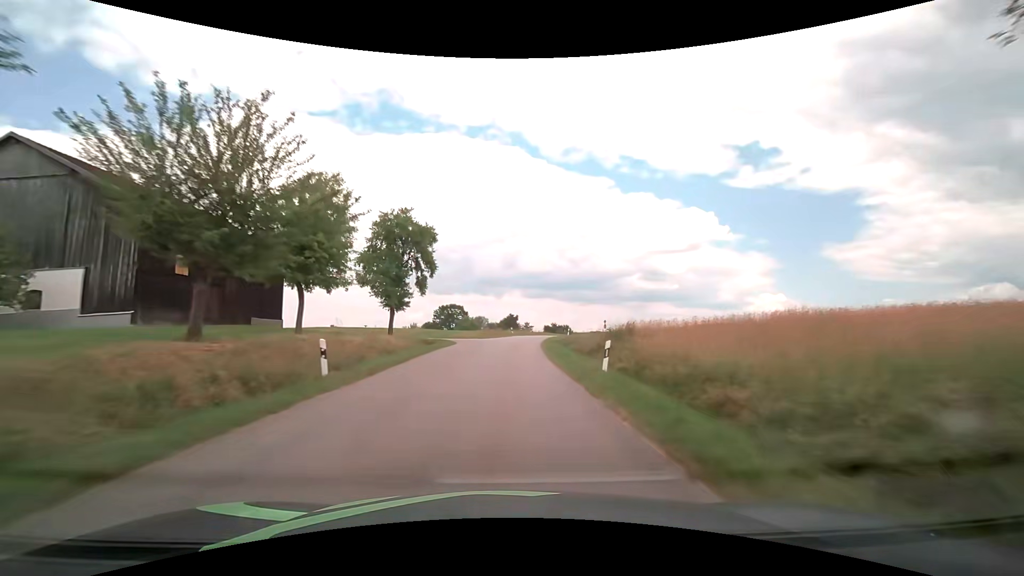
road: tertiary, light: Day
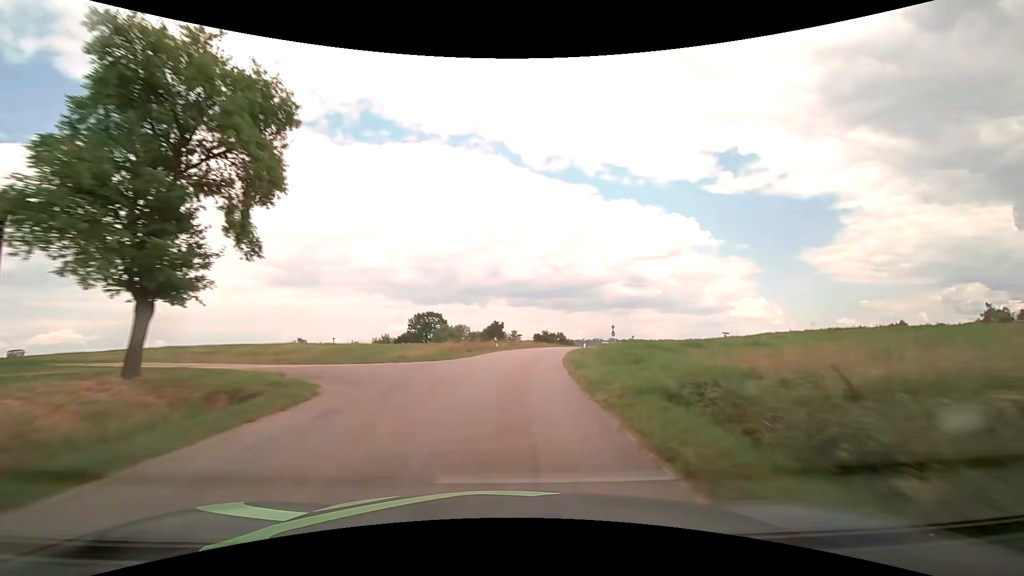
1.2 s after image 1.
(+0.3, +22.3) m; +2°
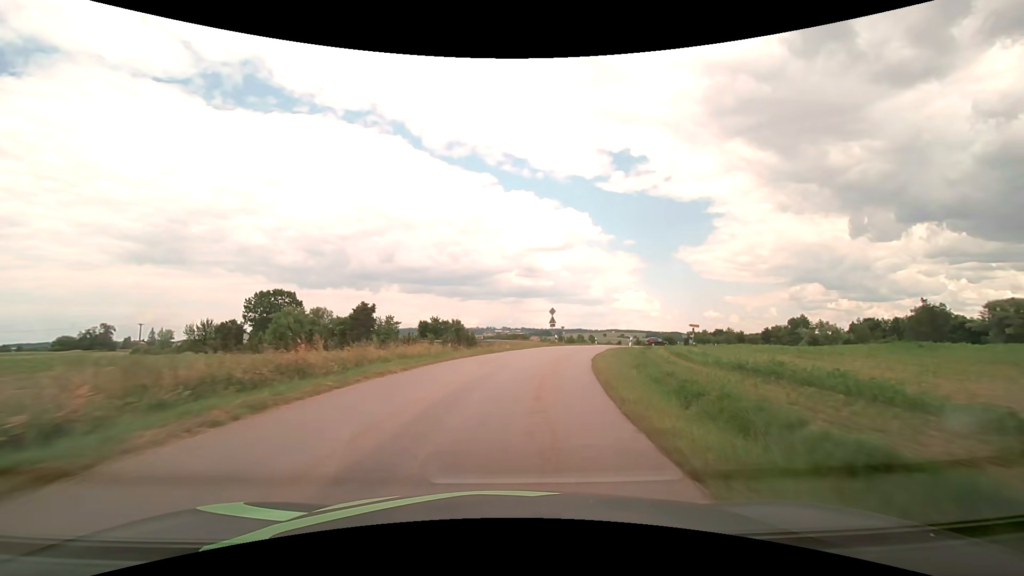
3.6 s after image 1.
(+3.4, +39.8) m; +11°
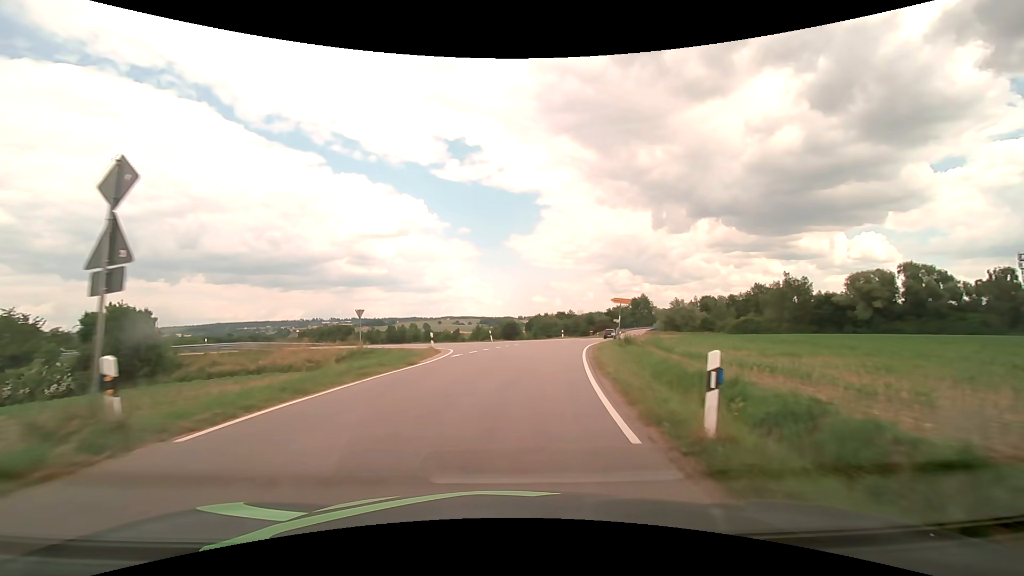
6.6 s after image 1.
(+6.9, +40.8) m; +19°
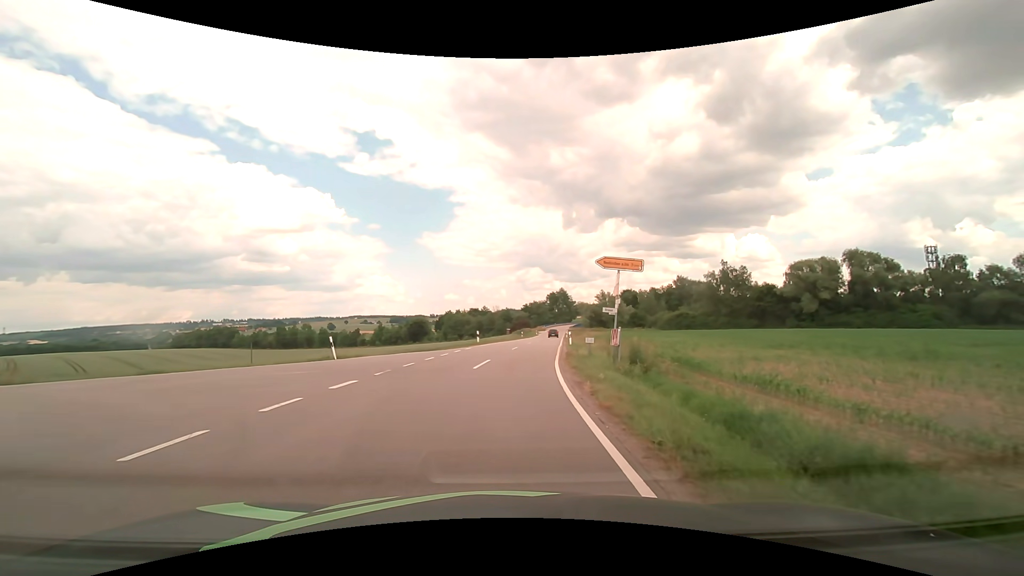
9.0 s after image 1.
(+2.0, +23.0) m; +10°
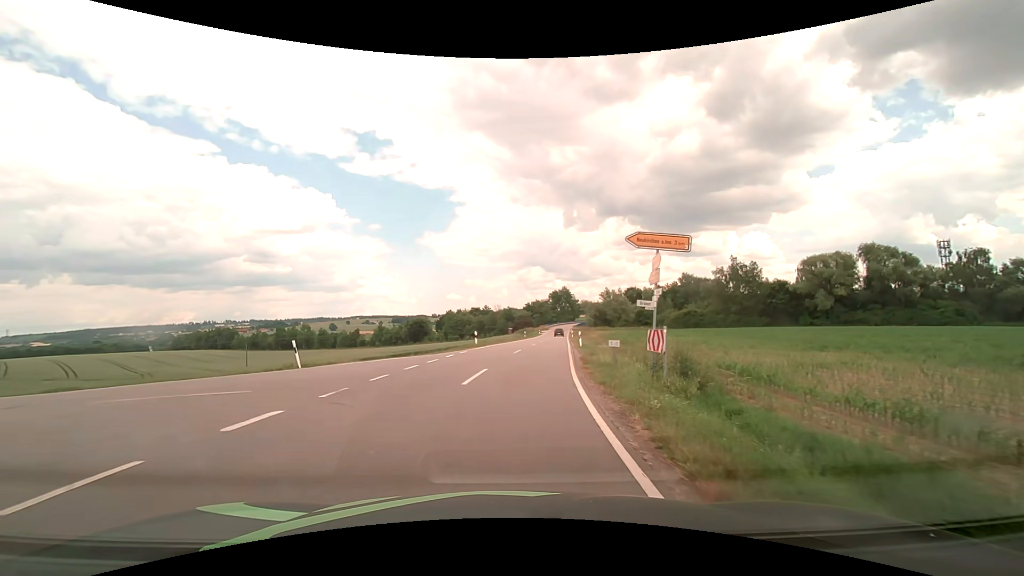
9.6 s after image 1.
(0.0, +4.1) m; 0°
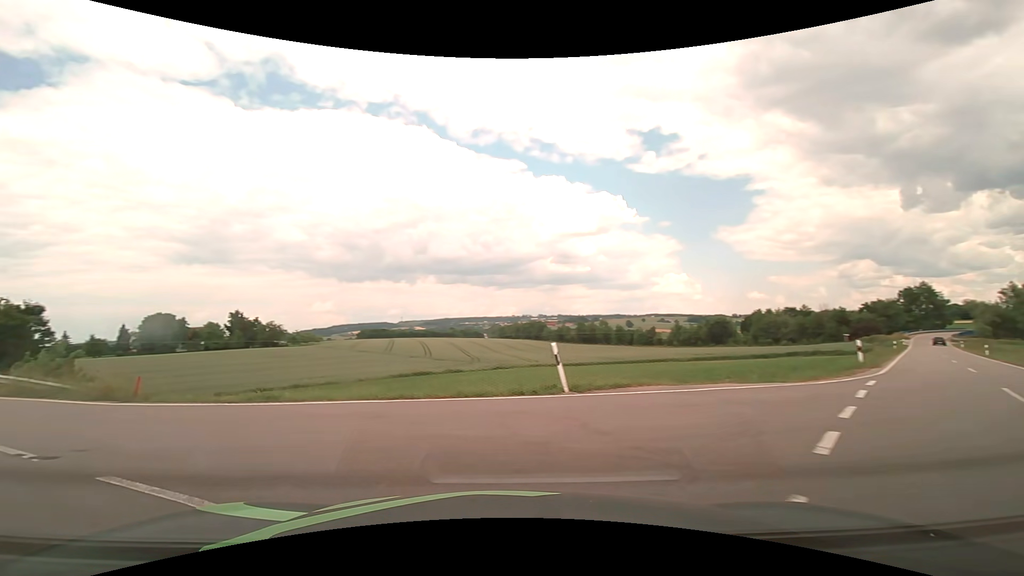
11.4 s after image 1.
(-2.0, +9.9) m; -31°
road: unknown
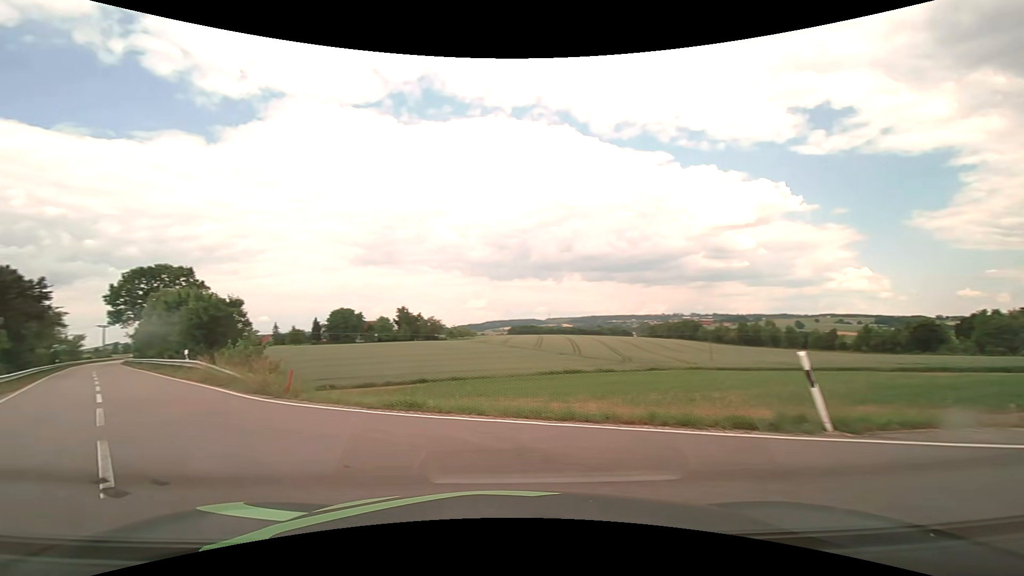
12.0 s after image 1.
(-0.5, +3.2) m; -17°
